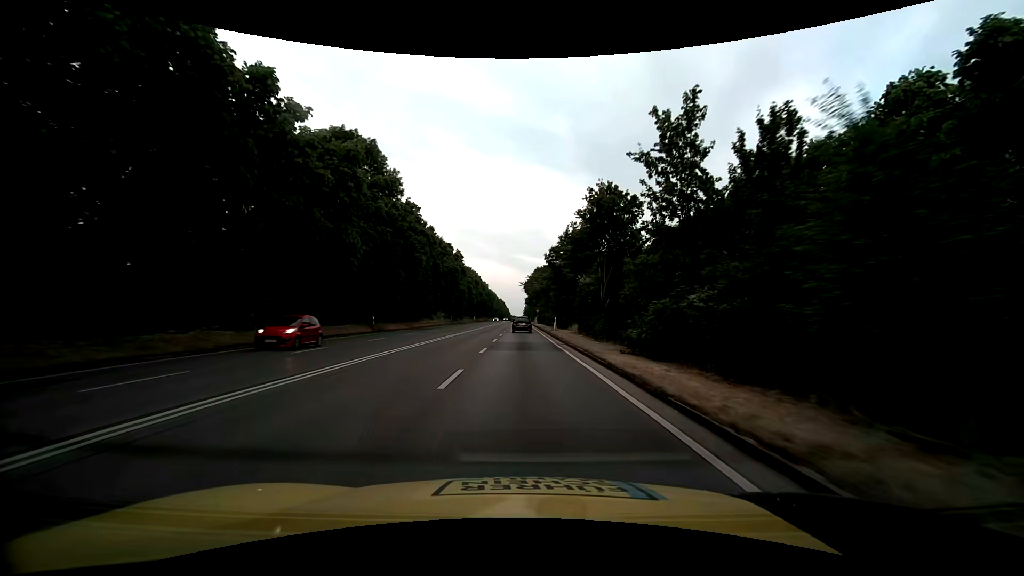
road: trunk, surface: asphalt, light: Day
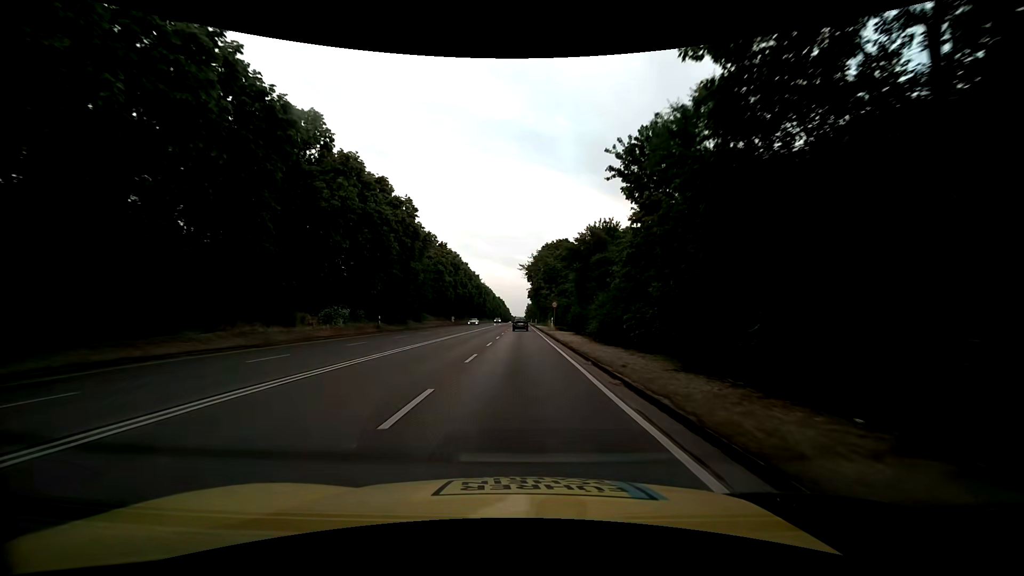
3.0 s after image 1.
(0.0, +48.8) m; 0°
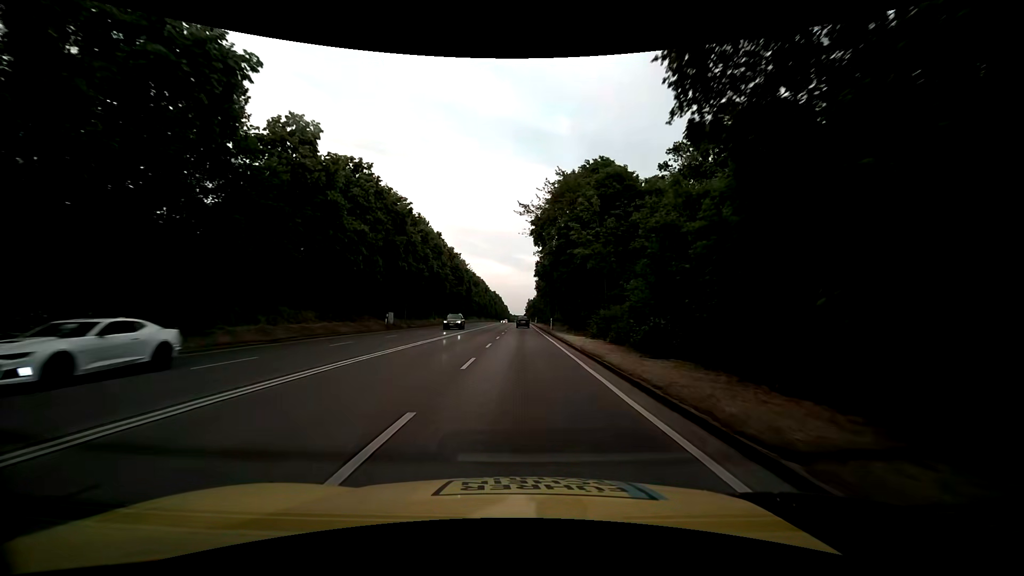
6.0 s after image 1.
(-0.3, +48.3) m; 0°
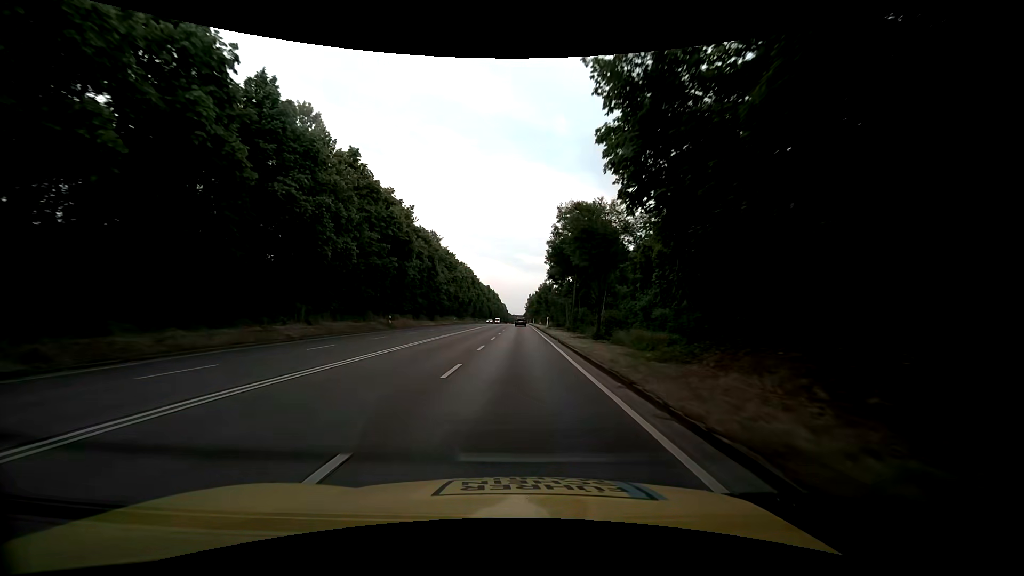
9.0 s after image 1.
(0.0, +47.5) m; 0°
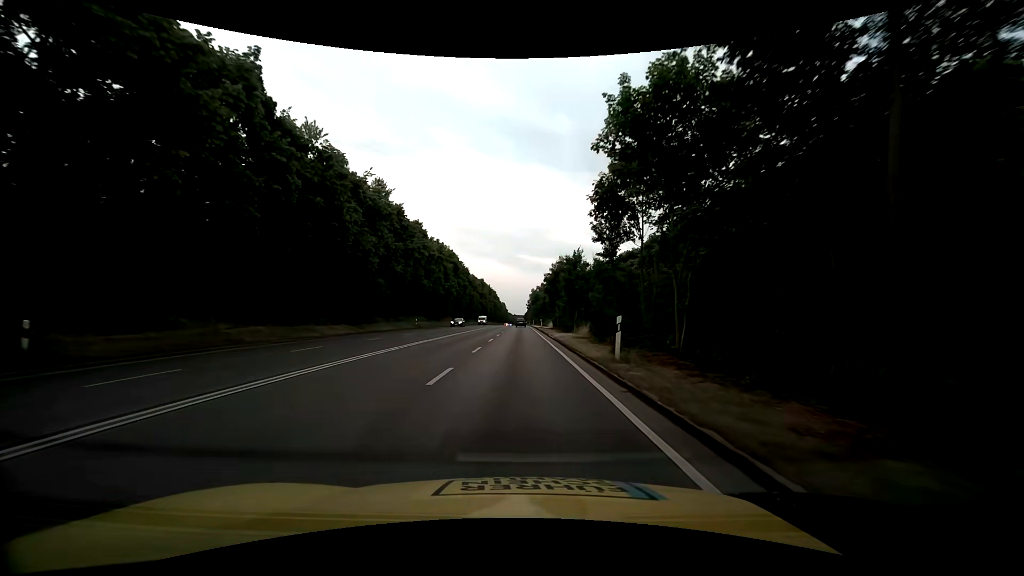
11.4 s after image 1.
(-0.1, +37.8) m; -1°
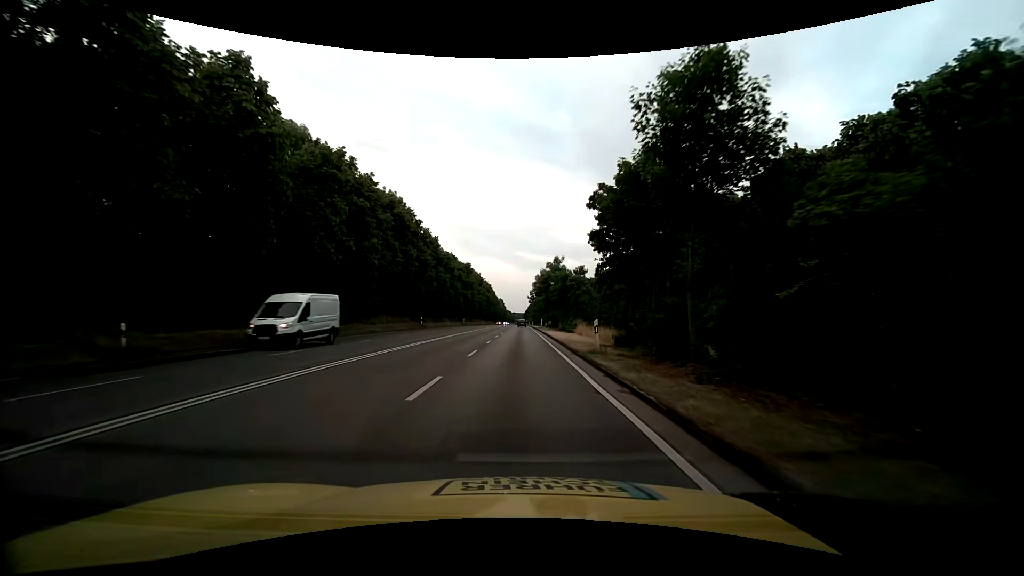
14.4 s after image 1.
(+0.3, +47.2) m; +1°
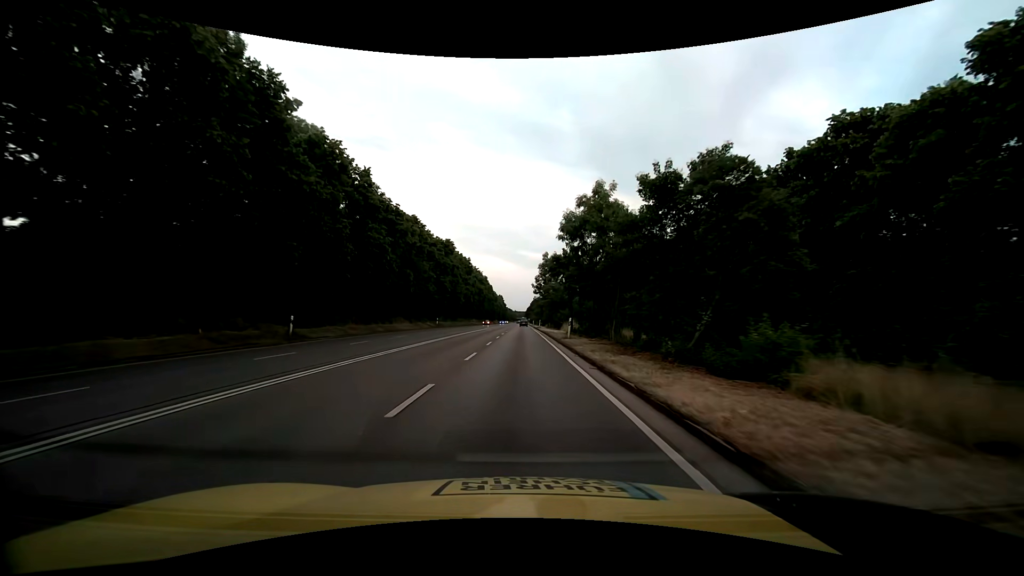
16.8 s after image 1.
(-0.2, +37.8) m; 0°
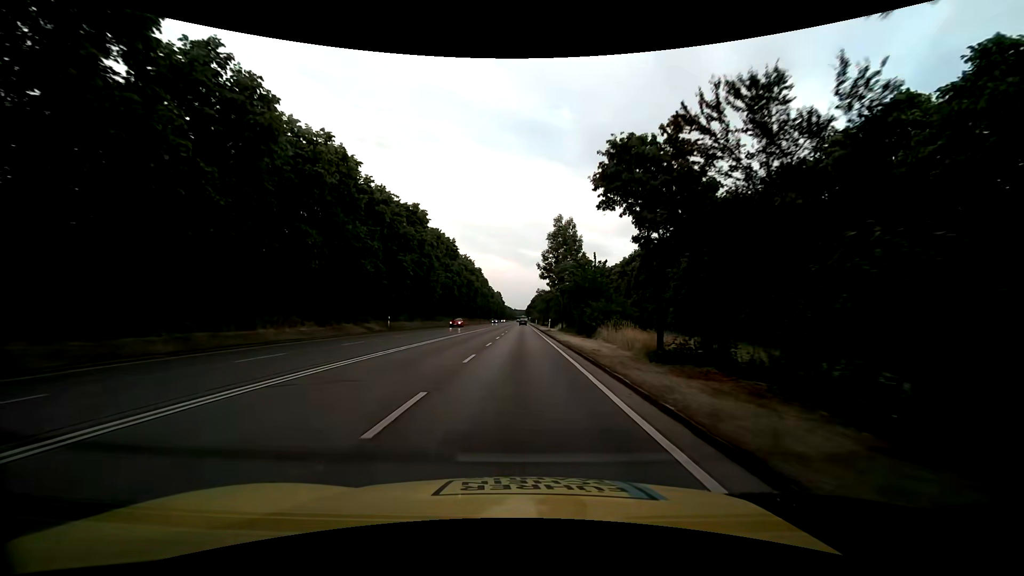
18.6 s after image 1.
(-0.1, +28.5) m; 0°
(0, +10) (0, +20) (0, +30) (0, +40) (0, +50) (0, +60) (0, +70) (0, +80) (0, +90) (0, +100) m
